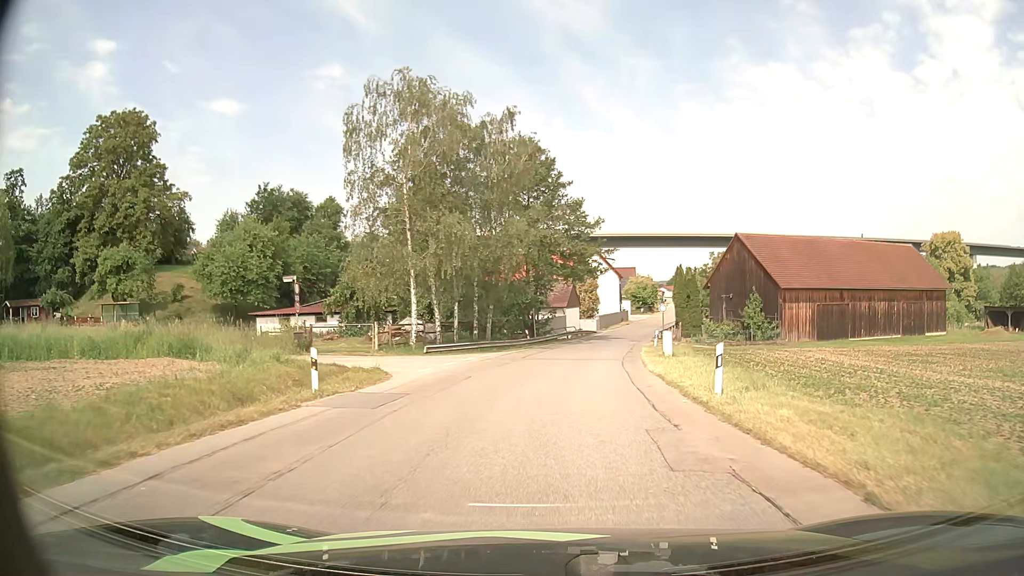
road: unclassified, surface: asphalt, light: Day
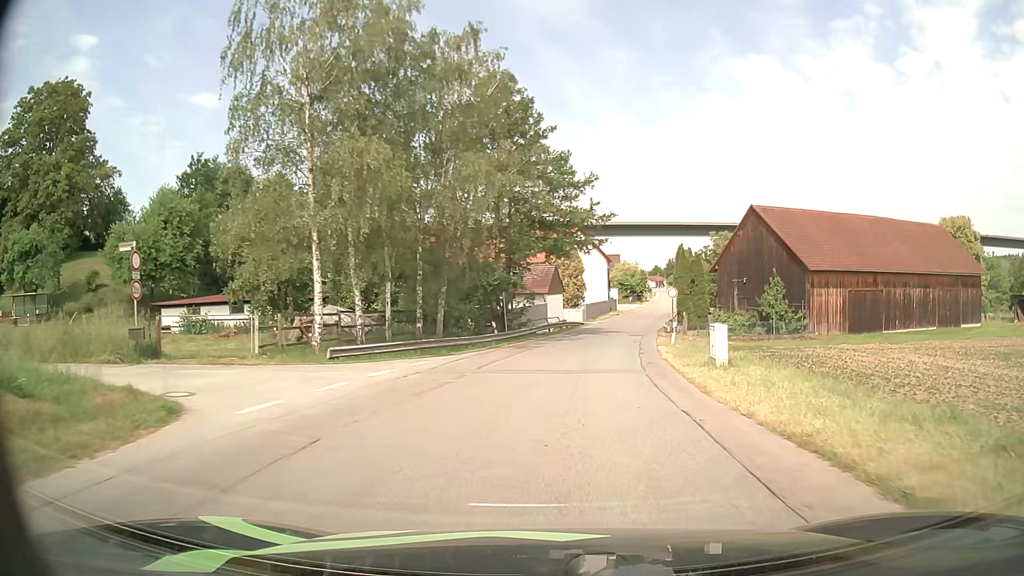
(+0.2, +11.7) m; +2°
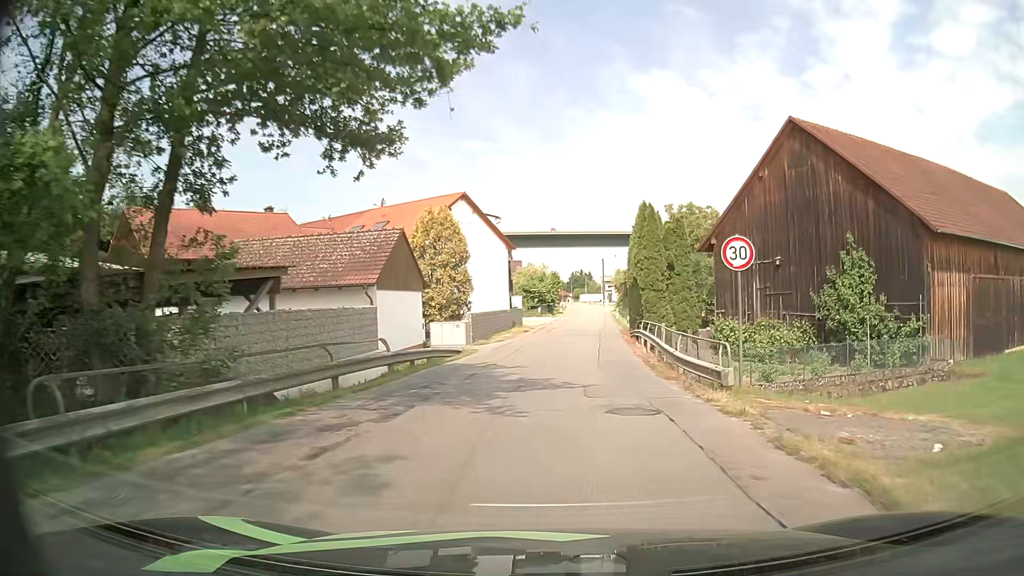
(+2.0, +28.8) m; +8°
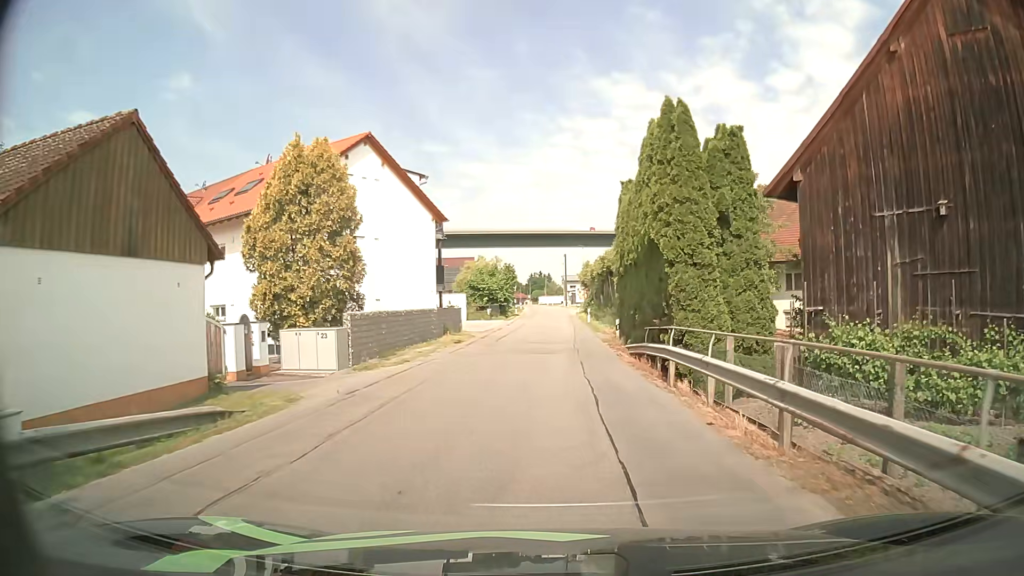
(+0.8, +16.4) m; +5°
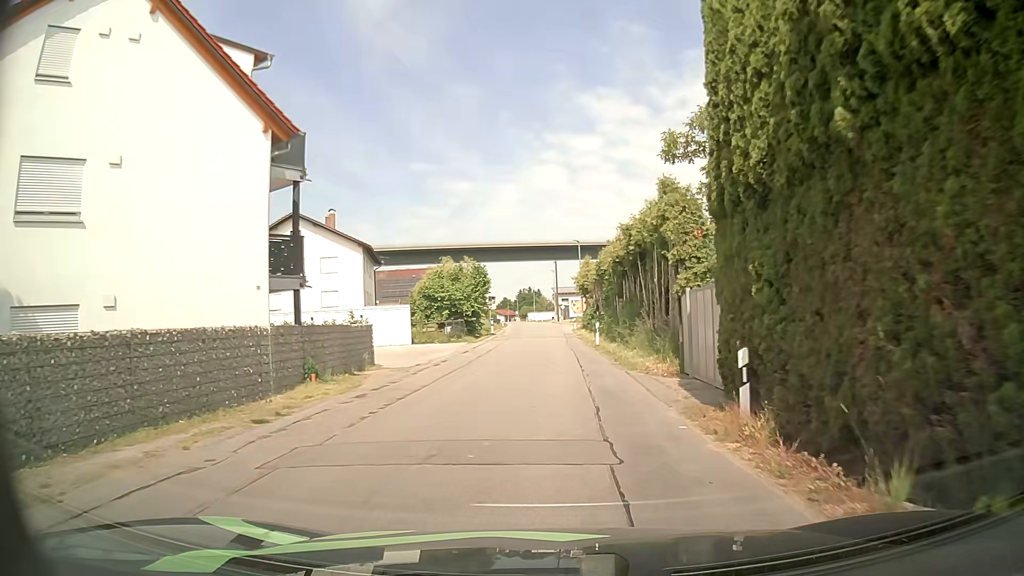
(0.0, +20.1) m; 0°
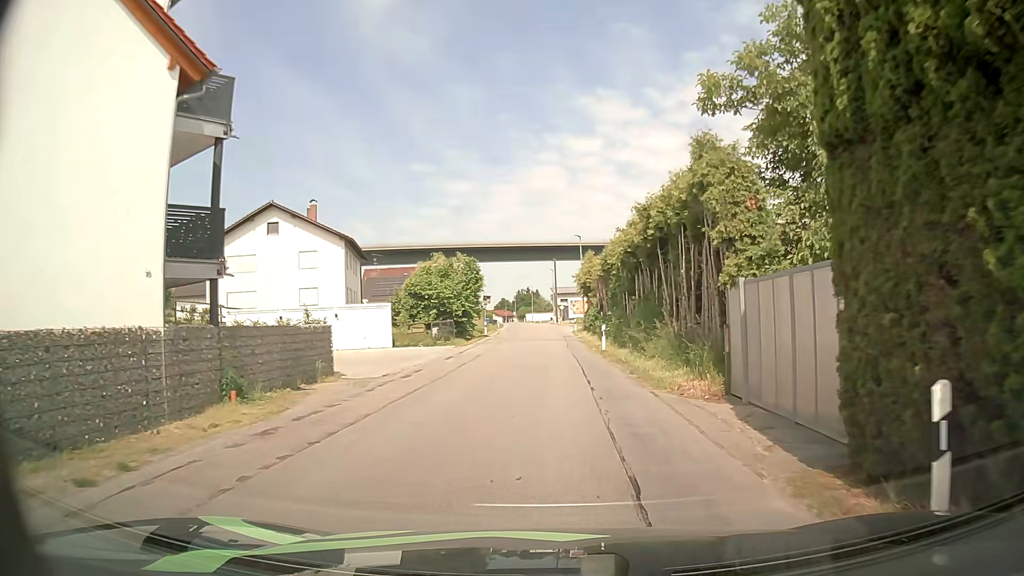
(0.0, +4.6) m; +1°
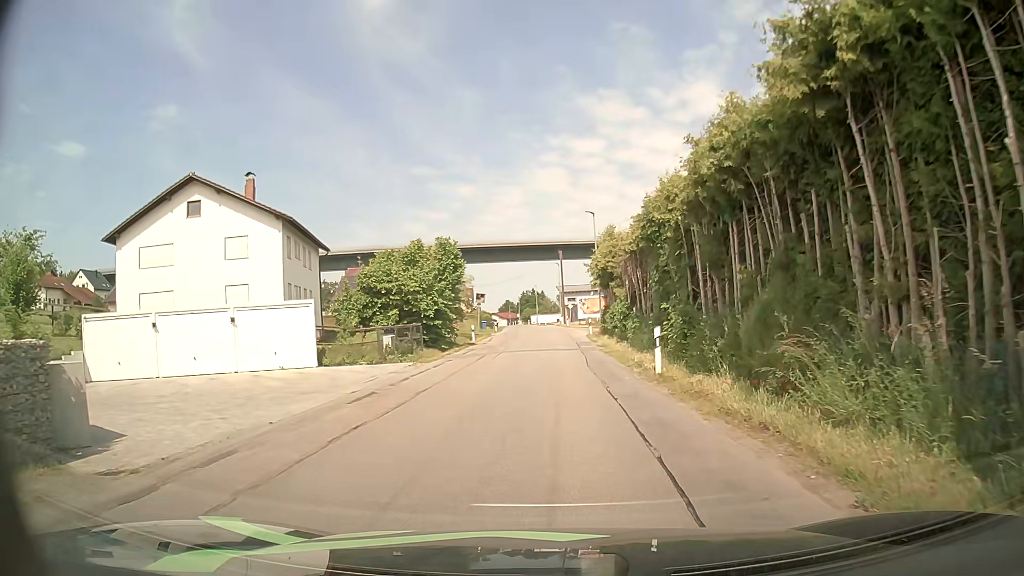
(-0.1, +12.9) m; -1°
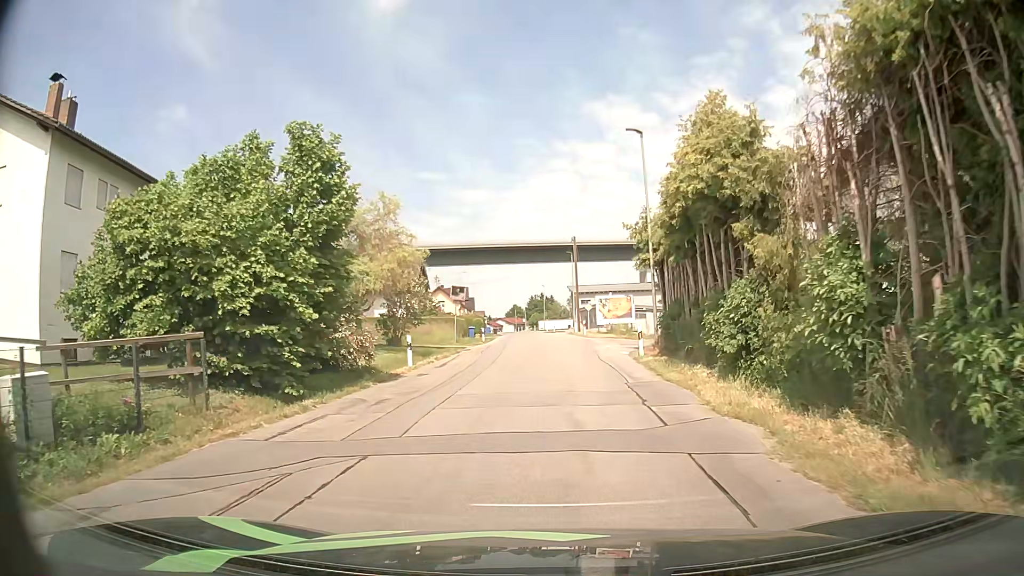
(+0.1, +21.0) m; -1°
